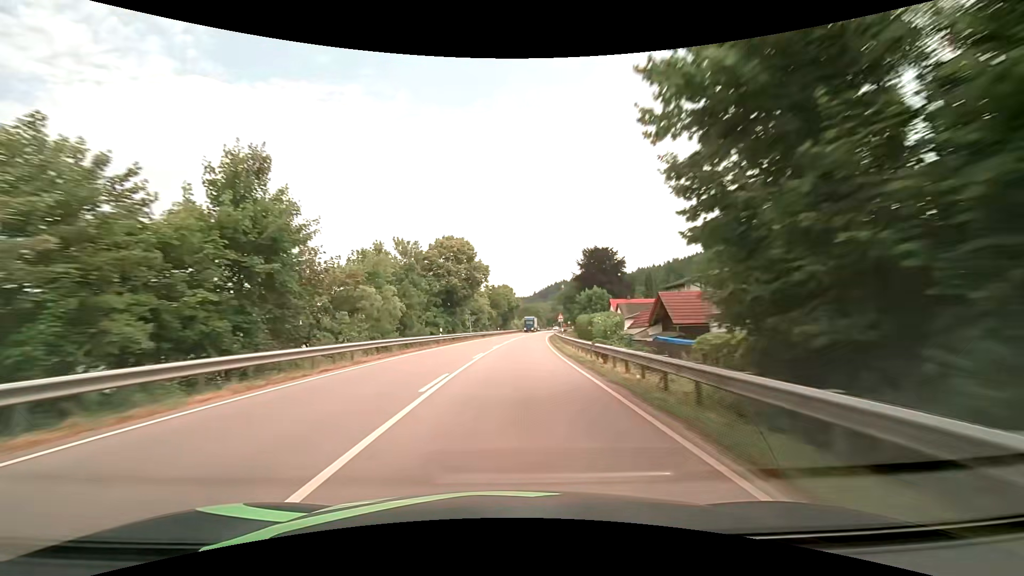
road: primary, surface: asphalt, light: Day
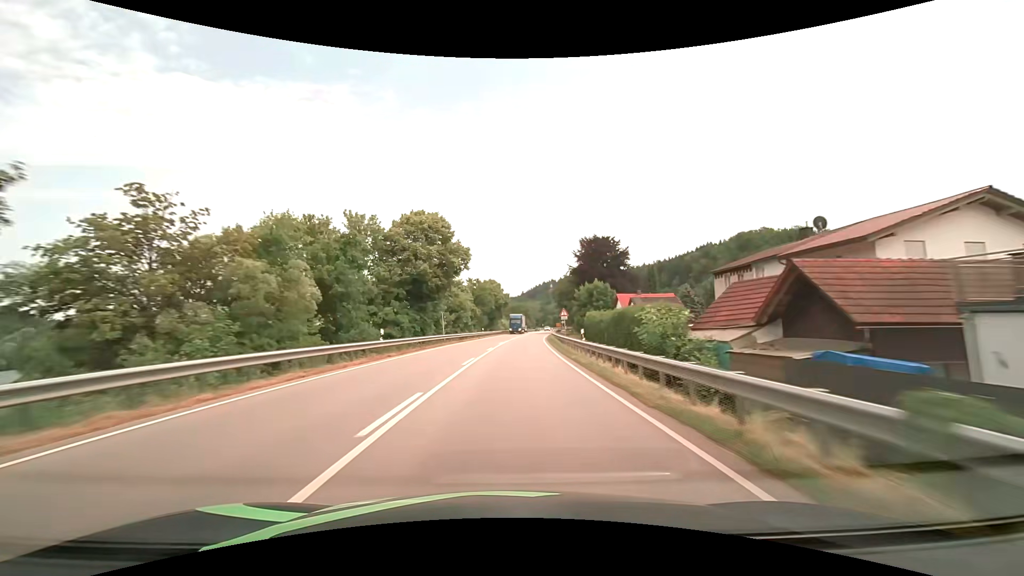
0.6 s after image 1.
(+0.2, +15.8) m; +2°
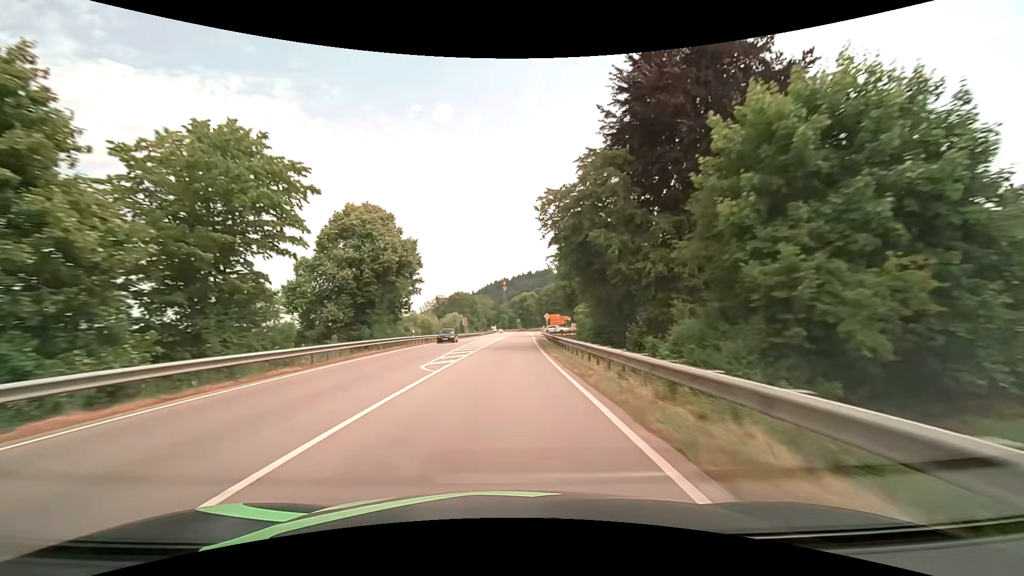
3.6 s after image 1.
(+4.4, +79.0) m; +5°
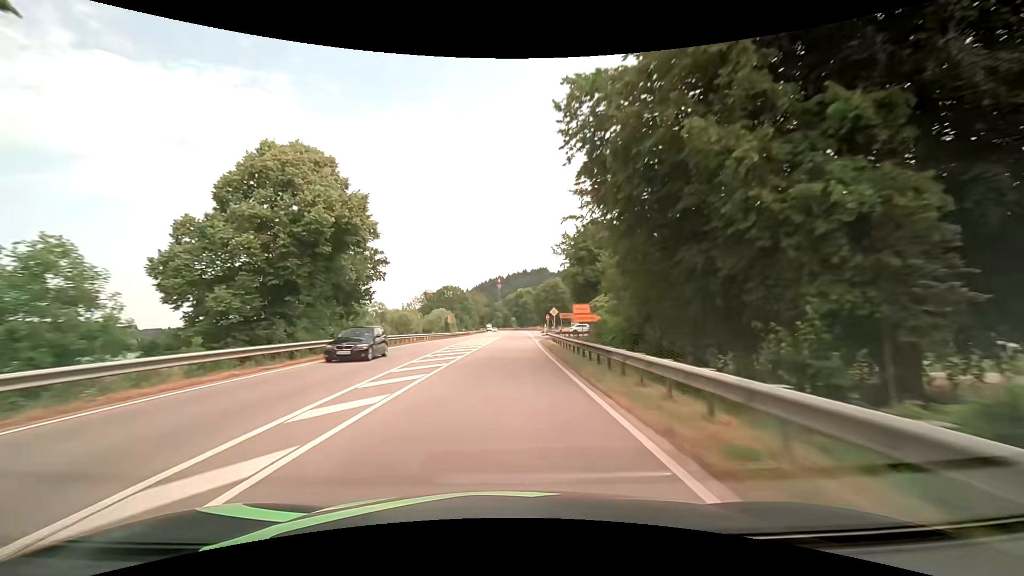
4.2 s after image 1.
(+0.1, +15.4) m; +1°
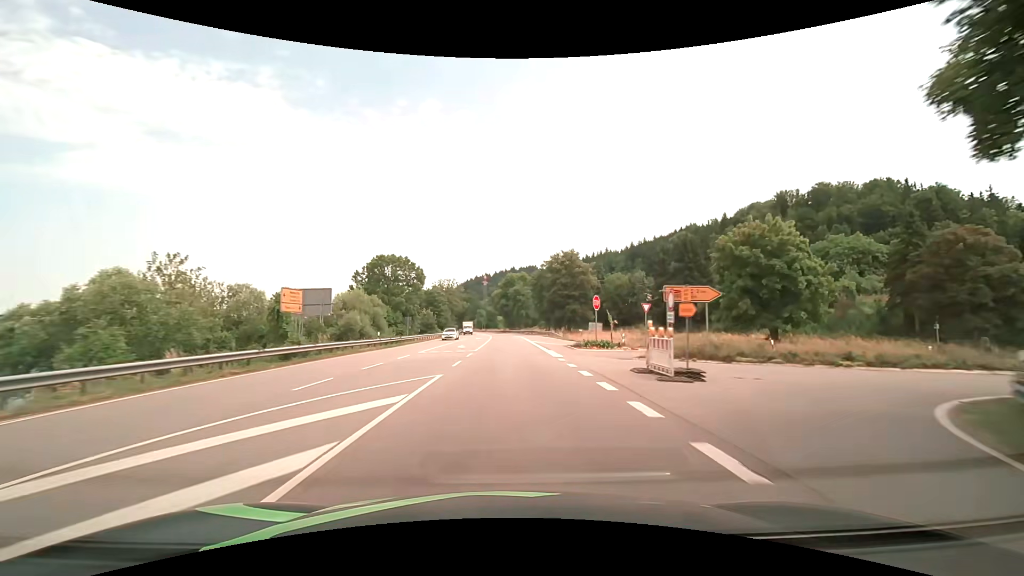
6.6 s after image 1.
(+0.7, +57.1) m; +2°
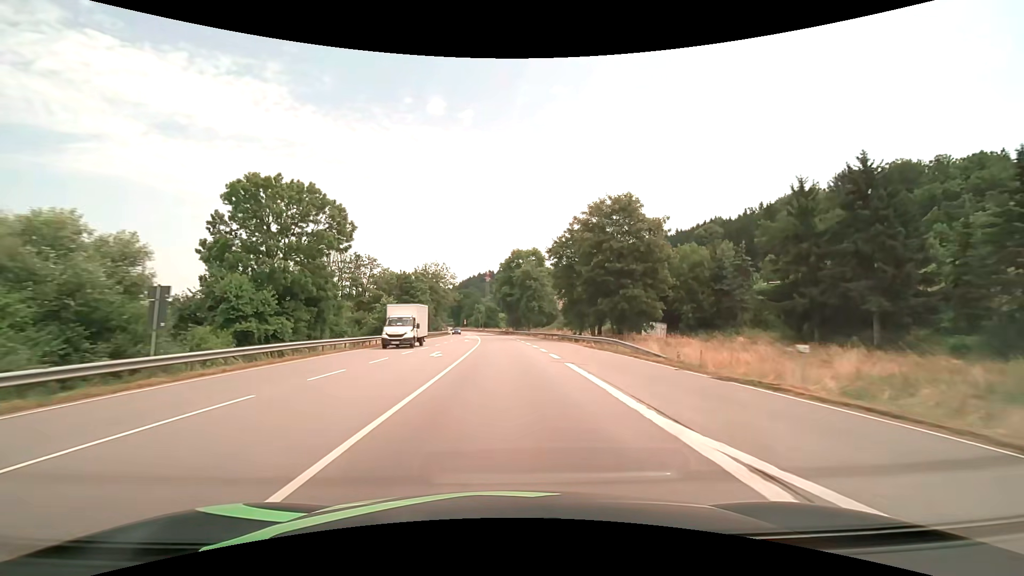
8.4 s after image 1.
(-0.1, +39.3) m; 0°
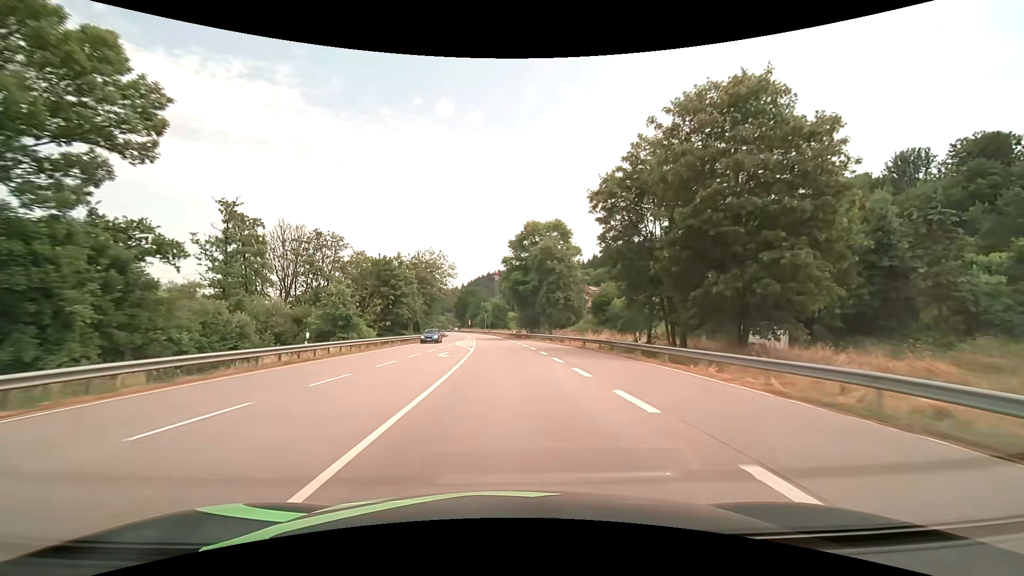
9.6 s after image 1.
(-0.2, +24.9) m; -1°
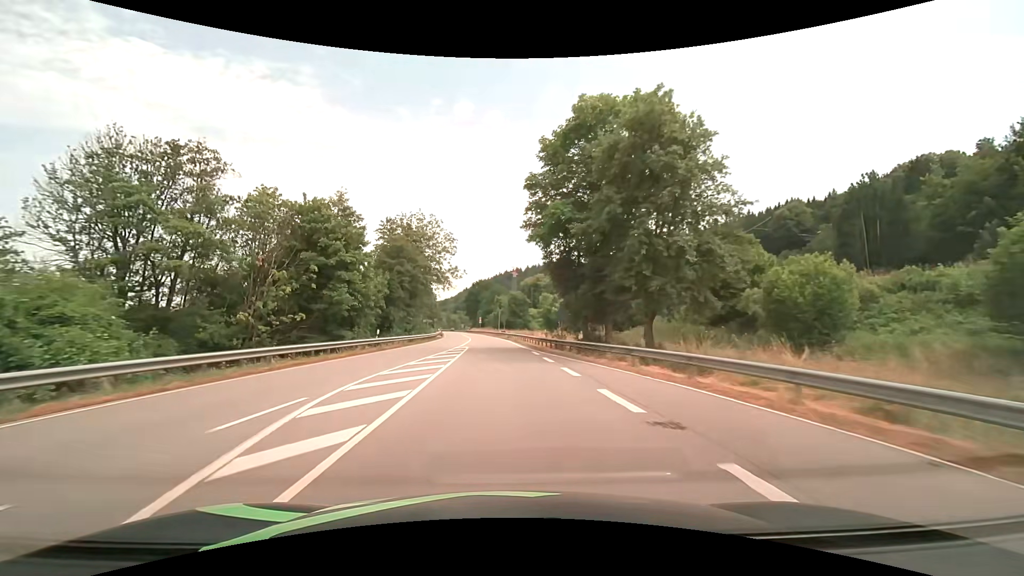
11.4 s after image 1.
(-0.8, +35.6) m; -2°
(0, +10) (0, +20) (-1, +30) (-1, +40) (-2, +50) (-2, +60) (-3, +70) (-4, +80) (-5, +90) (-6, +100) m
